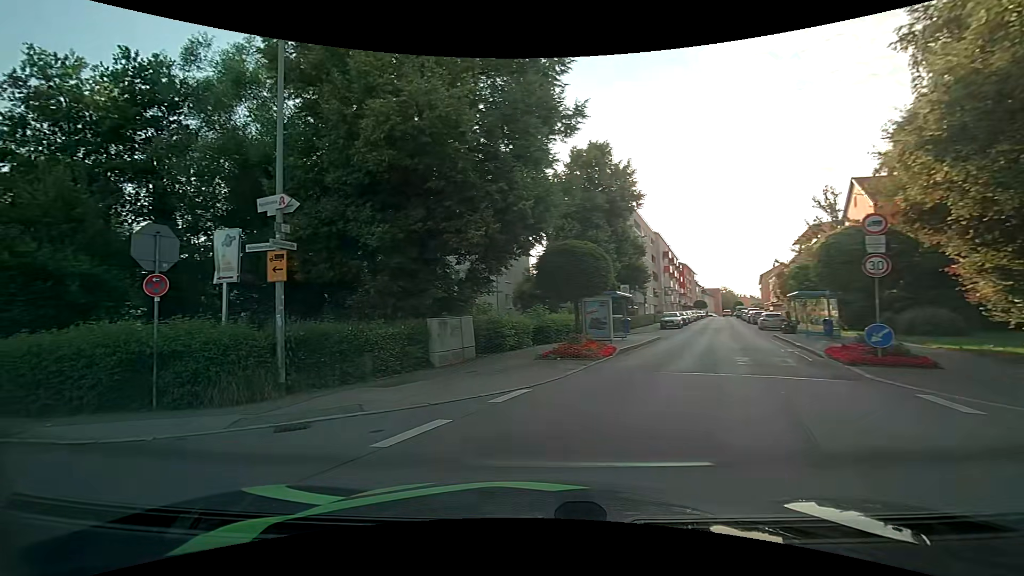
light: Day
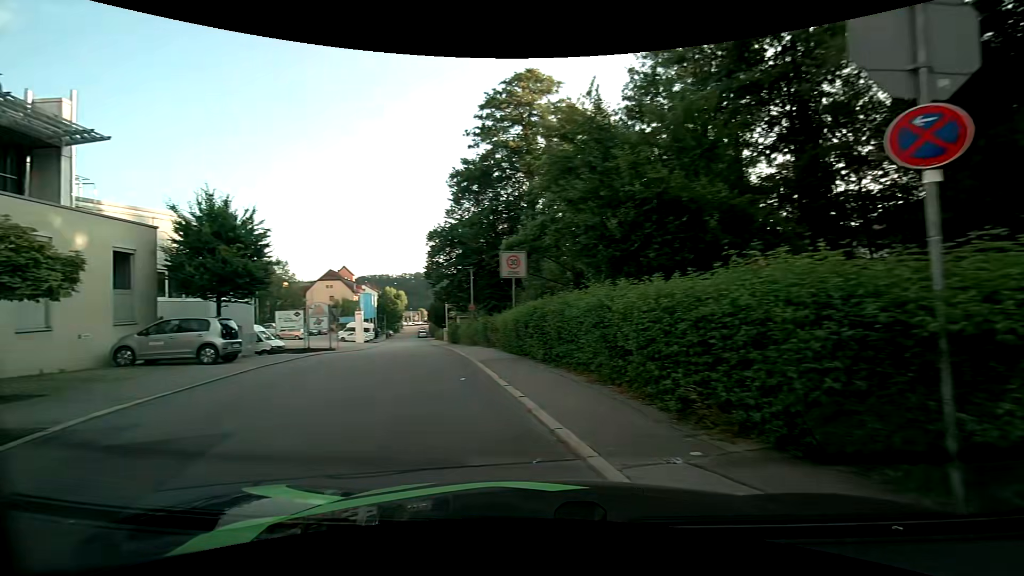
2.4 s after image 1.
(-3.7, +6.7) m; -63°
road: residential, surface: asphalt
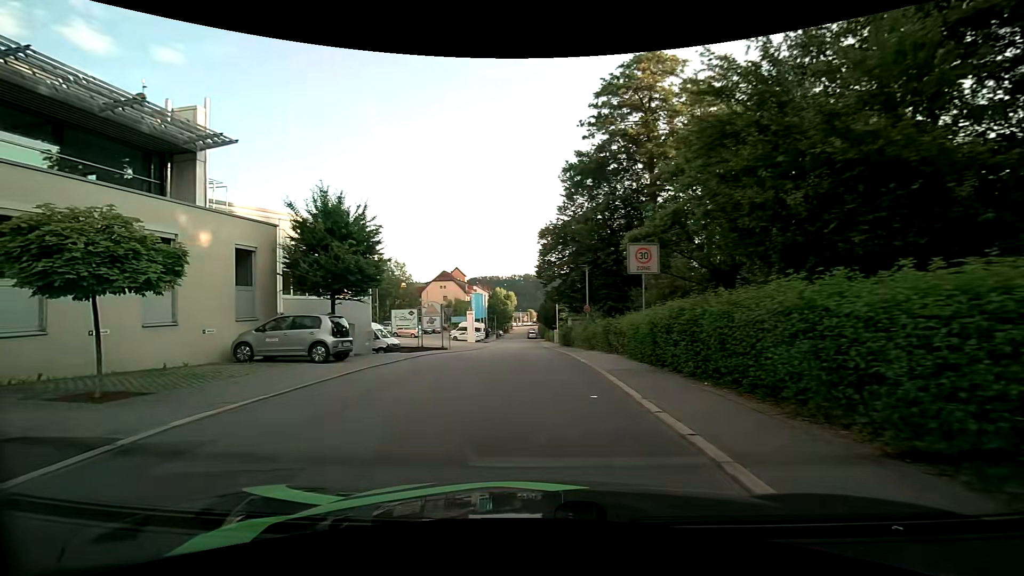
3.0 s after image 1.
(-0.2, +2.0) m; -11°
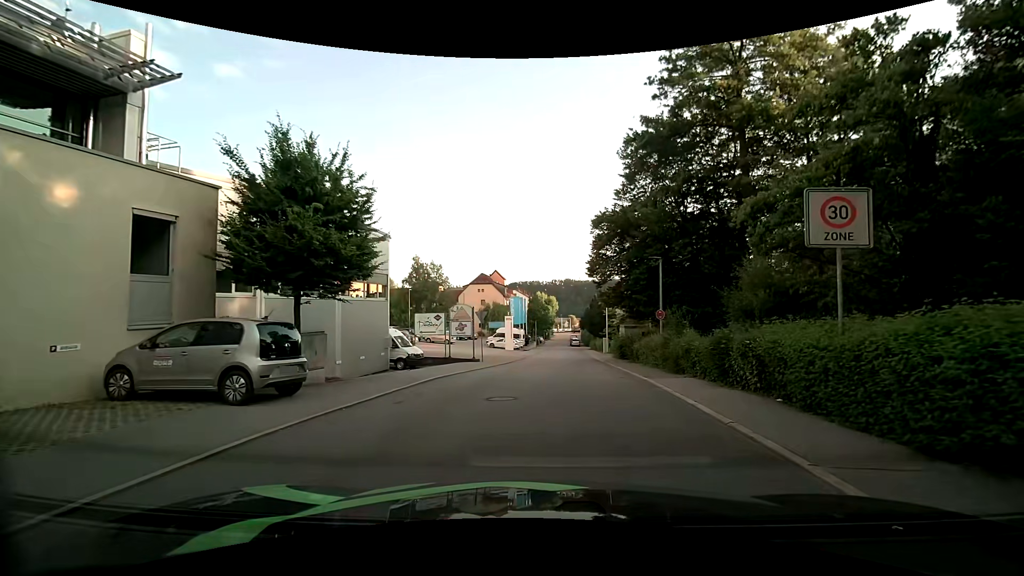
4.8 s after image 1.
(-0.6, +6.8) m; -5°
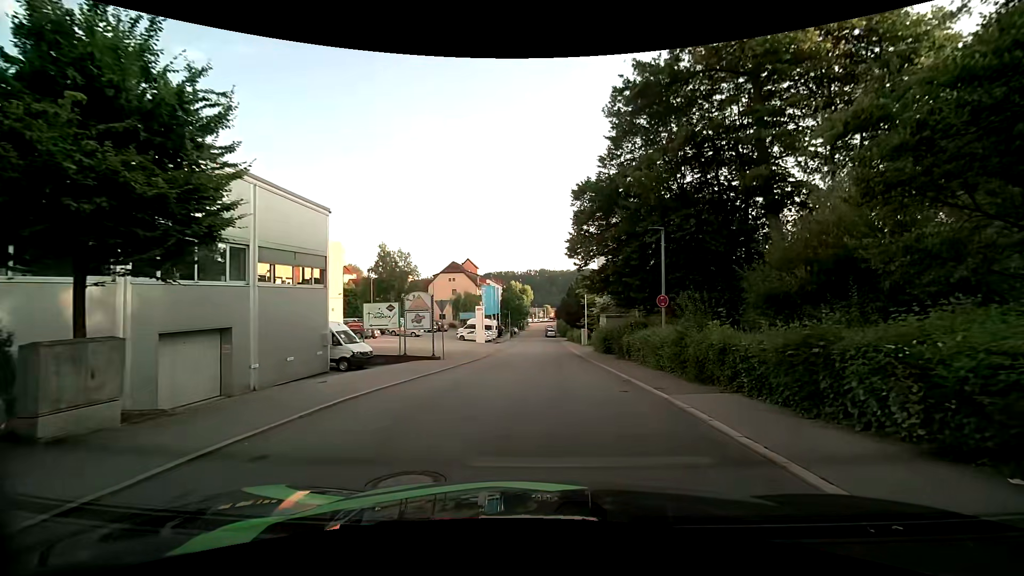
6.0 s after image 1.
(+0.1, +5.2) m; +4°
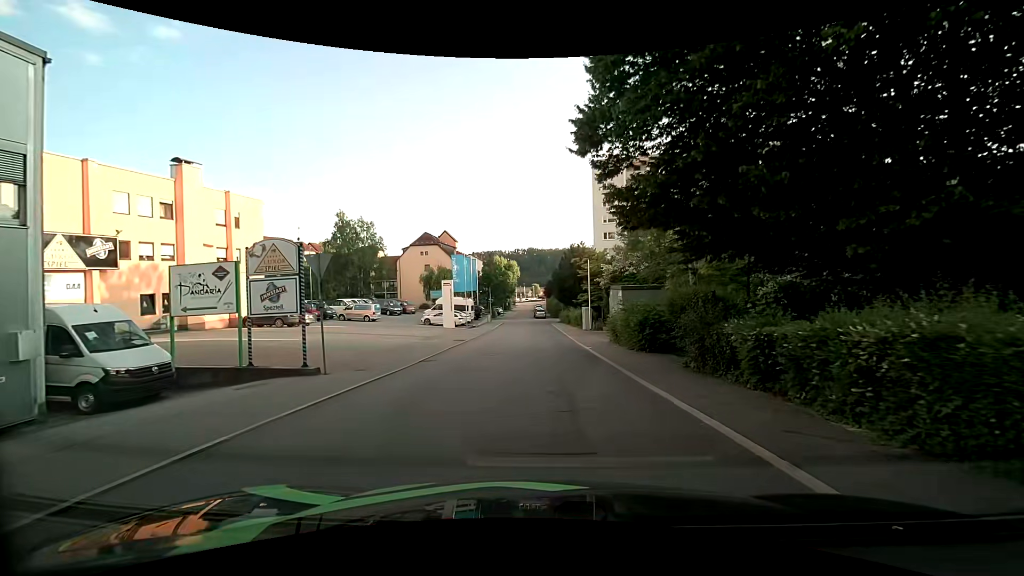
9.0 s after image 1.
(0.0, +14.6) m; +1°
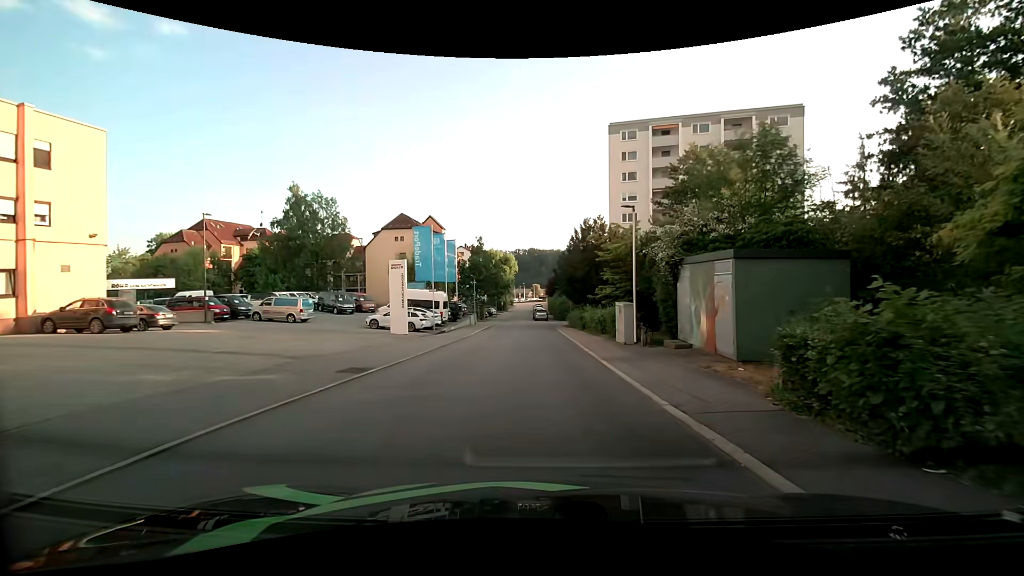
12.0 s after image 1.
(-0.1, +17.1) m; 0°
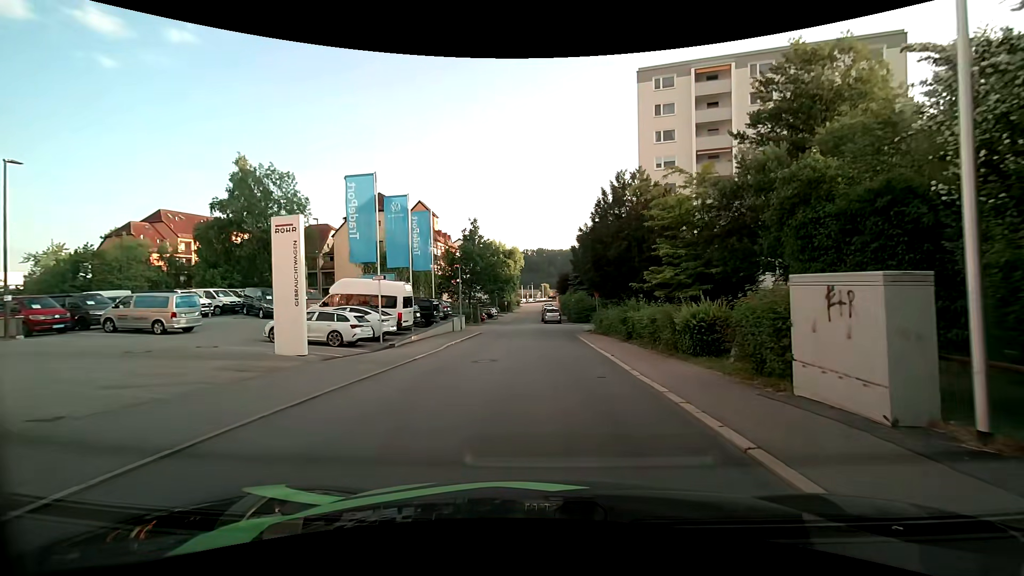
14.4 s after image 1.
(-0.3, +14.5) m; -2°
